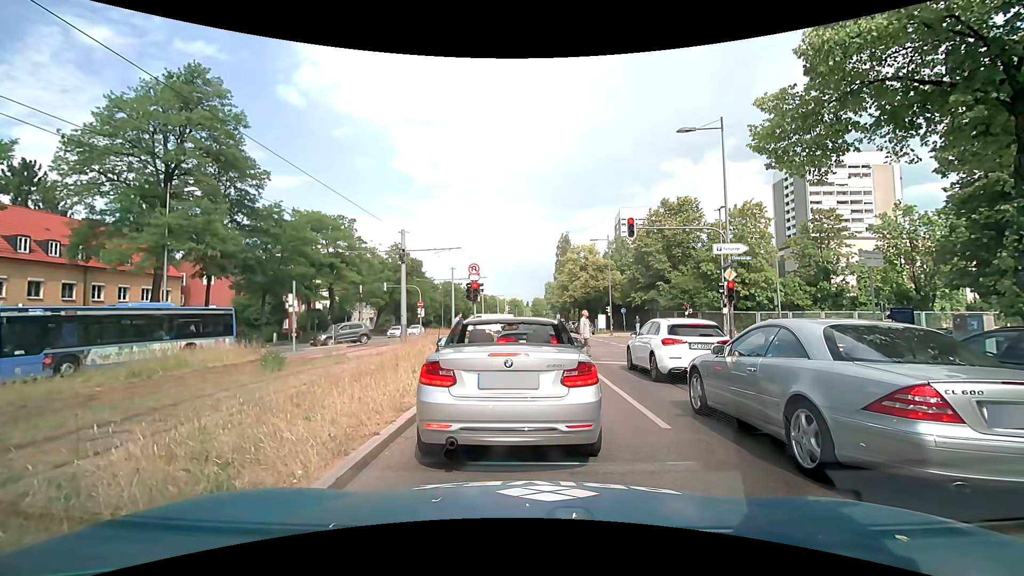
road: secondary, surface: asphalt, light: Day
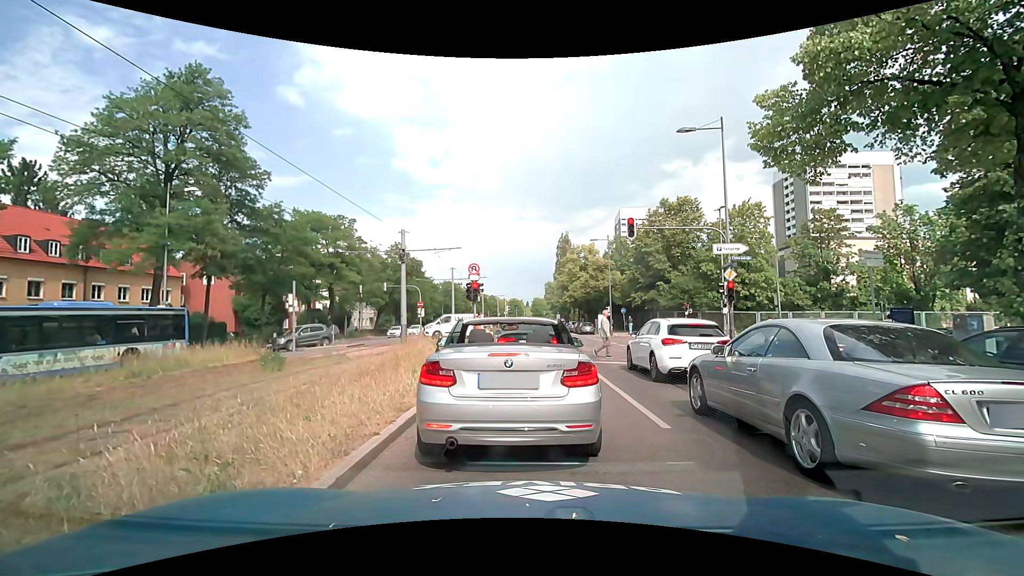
(0.0, 0.0) m; 0°
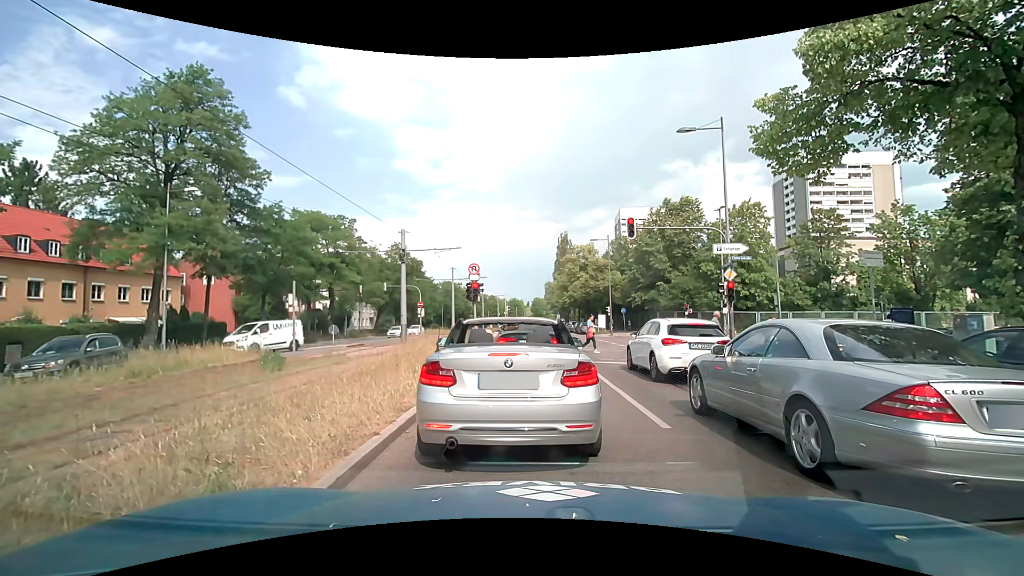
(0.0, 0.0) m; 0°
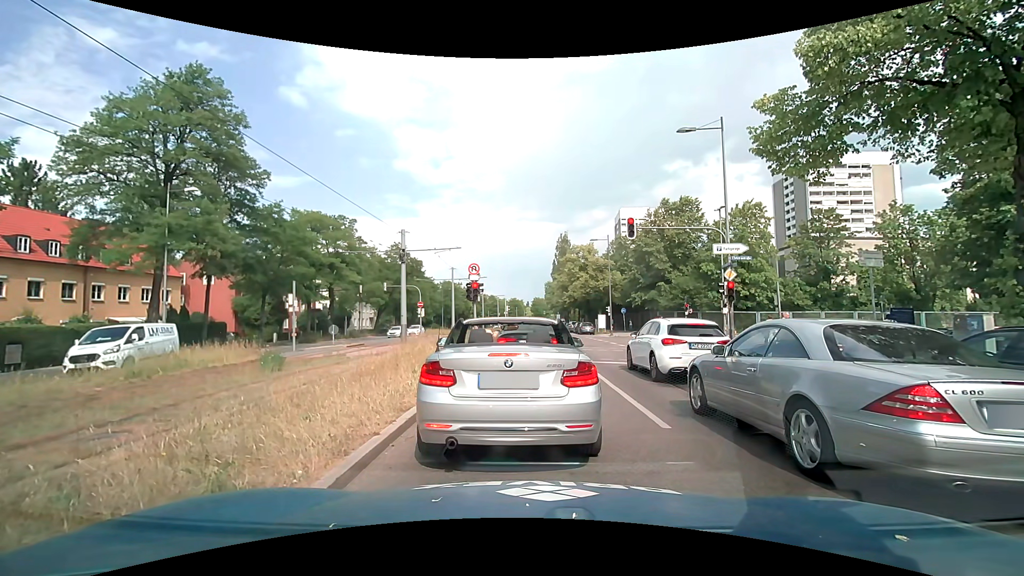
(0.0, 0.0) m; 0°
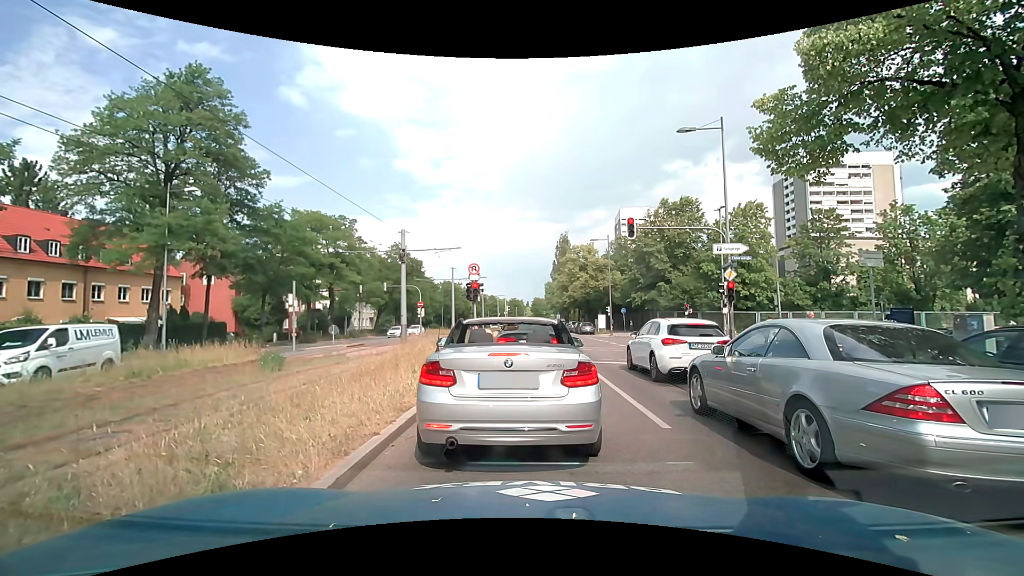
(0.0, 0.0) m; 0°
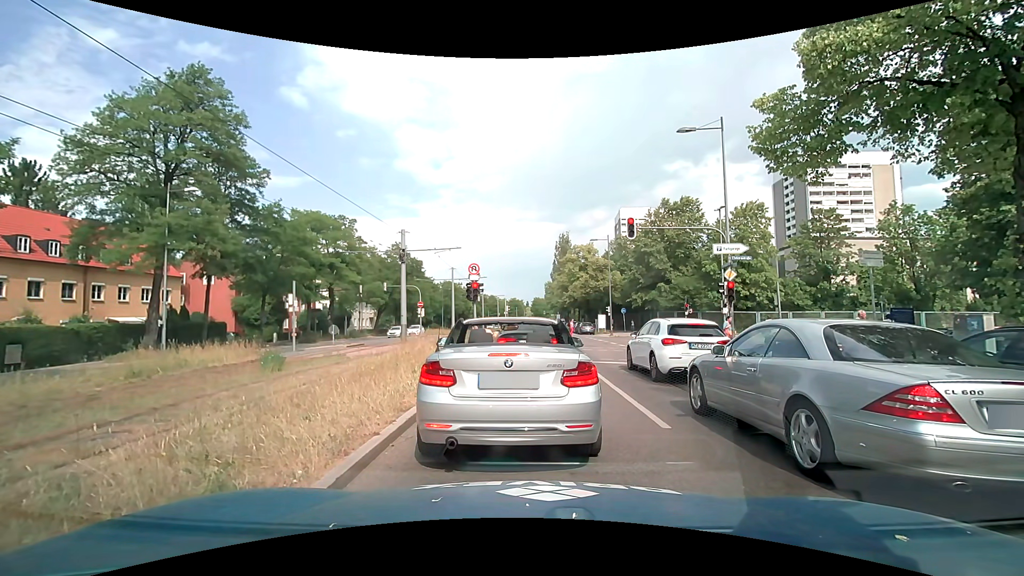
(0.0, 0.0) m; 0°
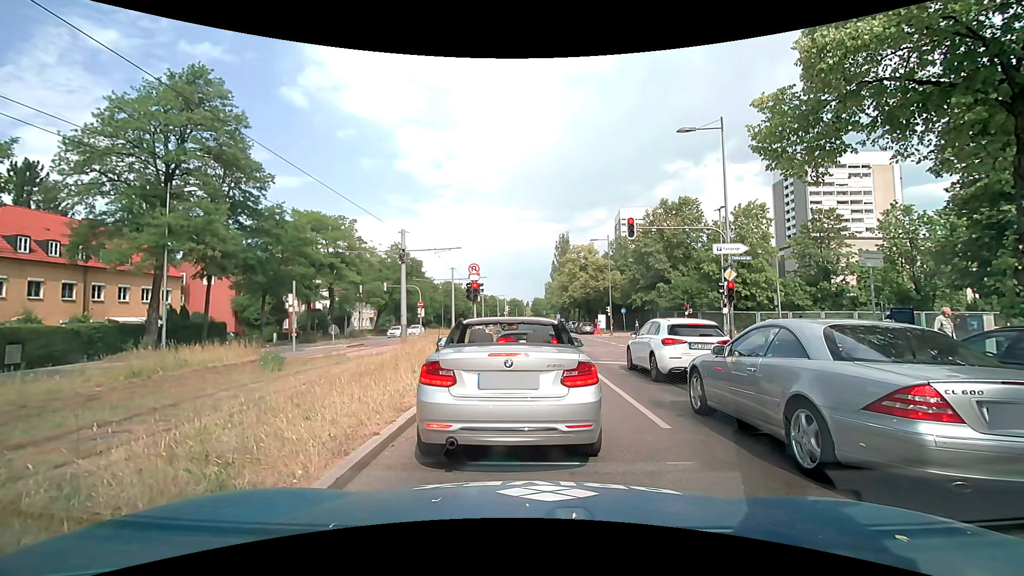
(0.0, 0.0) m; 0°
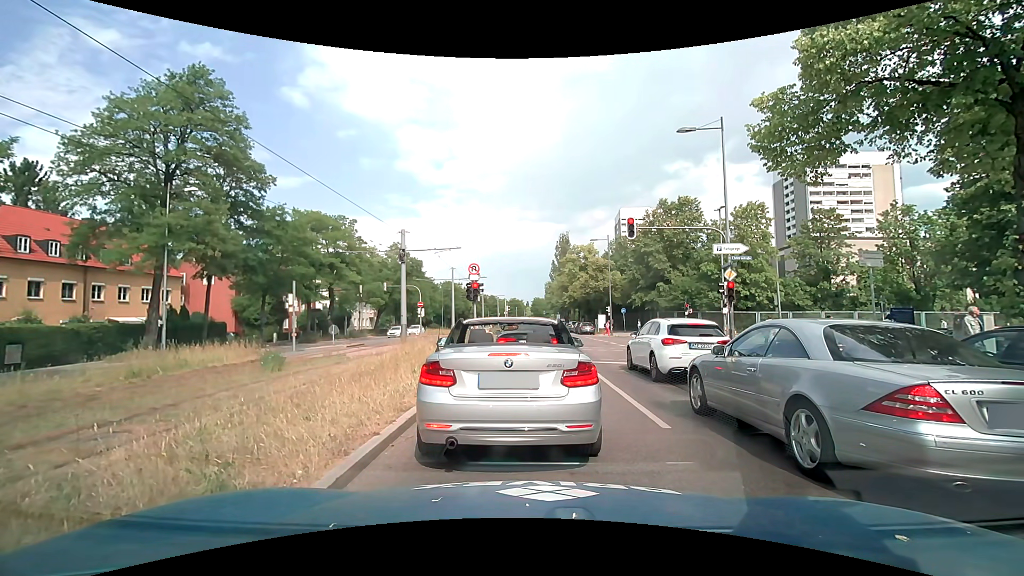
(0.0, 0.0) m; 0°
(-1, +10) (-1, +20) (-2, +30) (-2, +40) (-3, +50) (-4, +60) (-4, +70) (-5, +80) (-5, +90) (-6, +100) m
